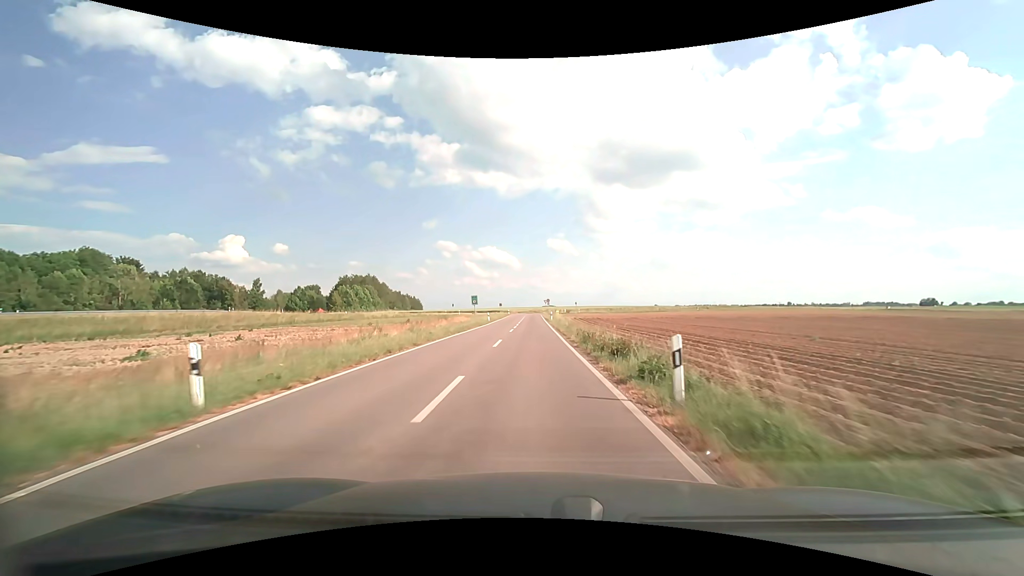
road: unclassified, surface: asphalt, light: Day
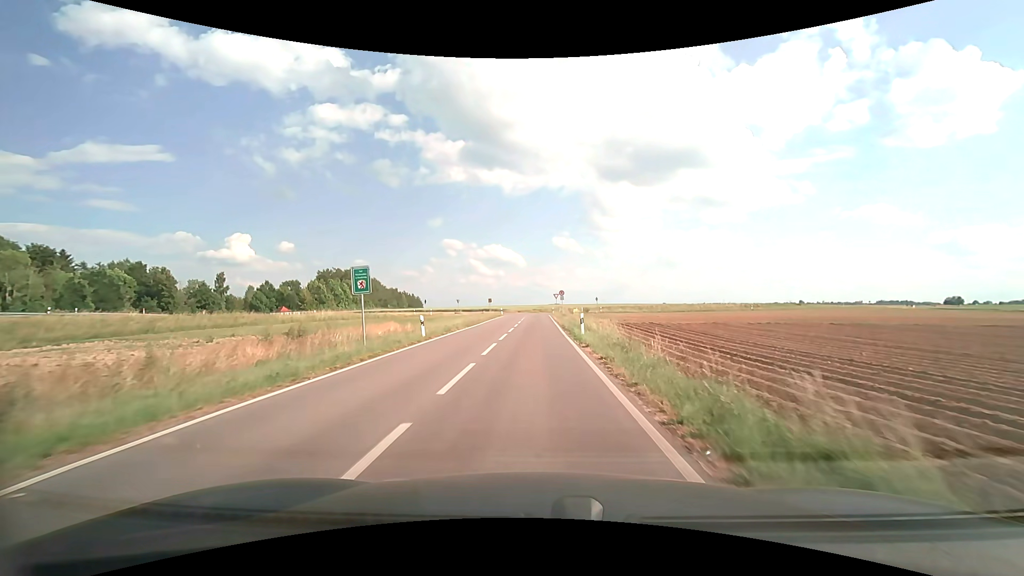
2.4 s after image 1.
(-0.1, +34.5) m; -1°
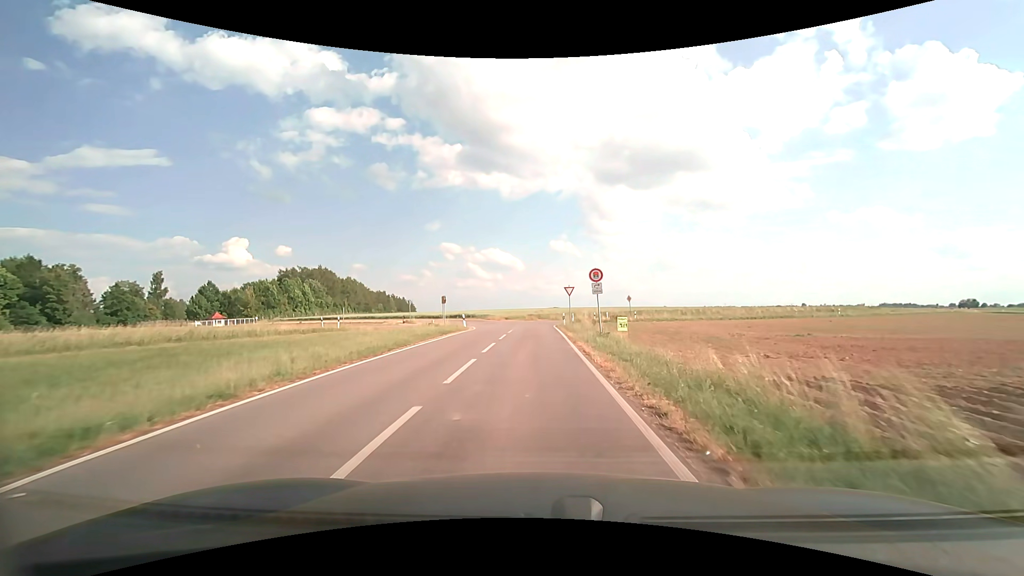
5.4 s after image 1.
(+0.1, +34.9) m; 0°
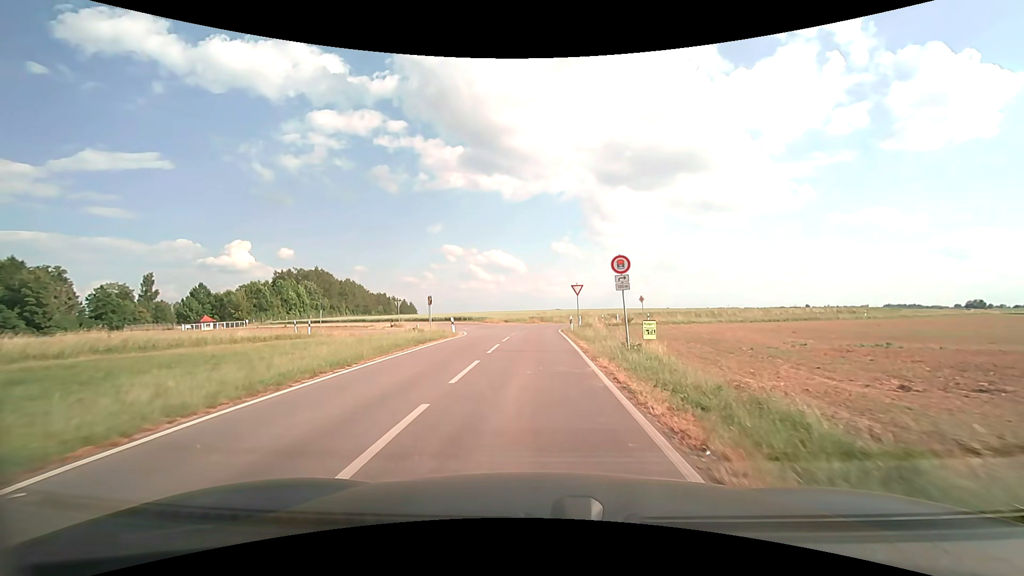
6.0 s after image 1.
(0.0, +5.8) m; 0°
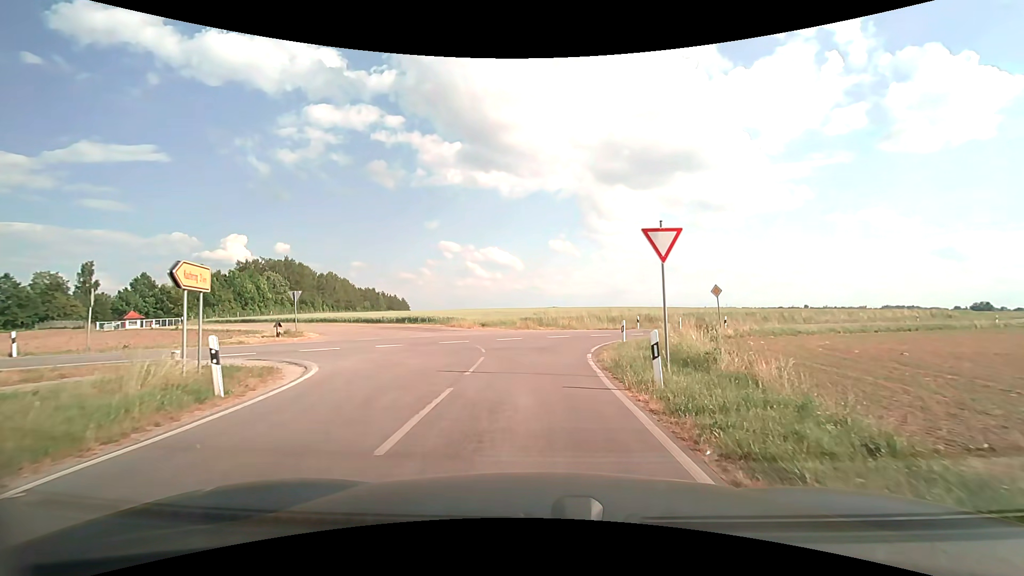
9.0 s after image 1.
(0.0, +22.6) m; 0°
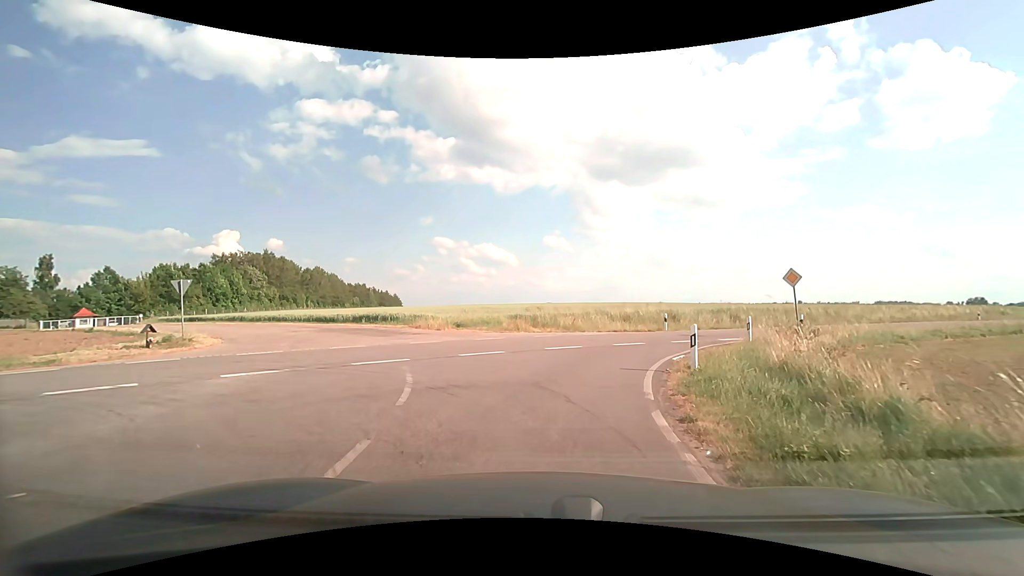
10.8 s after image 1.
(+0.1, +9.6) m; +1°
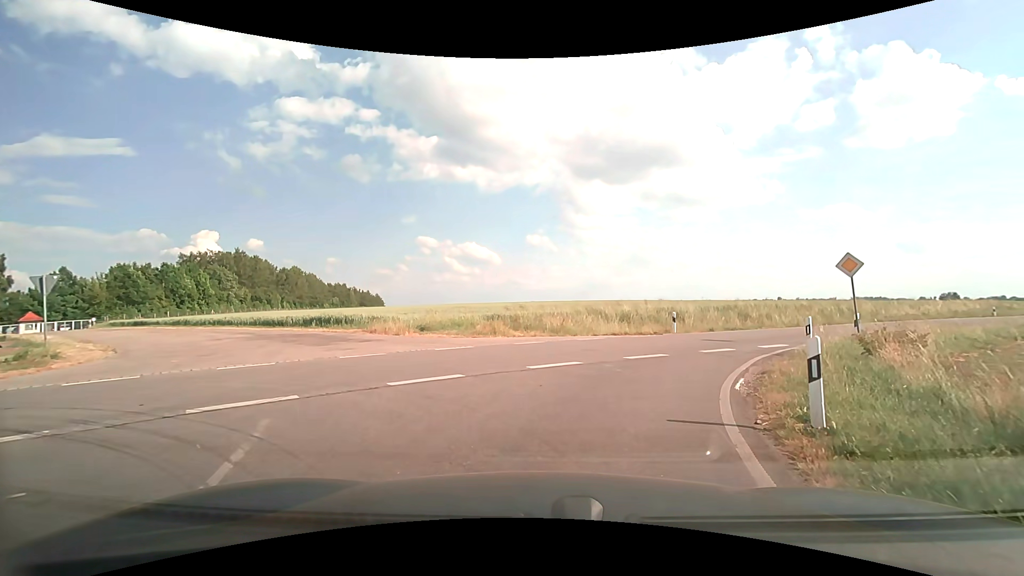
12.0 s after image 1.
(0.0, +5.1) m; +2°
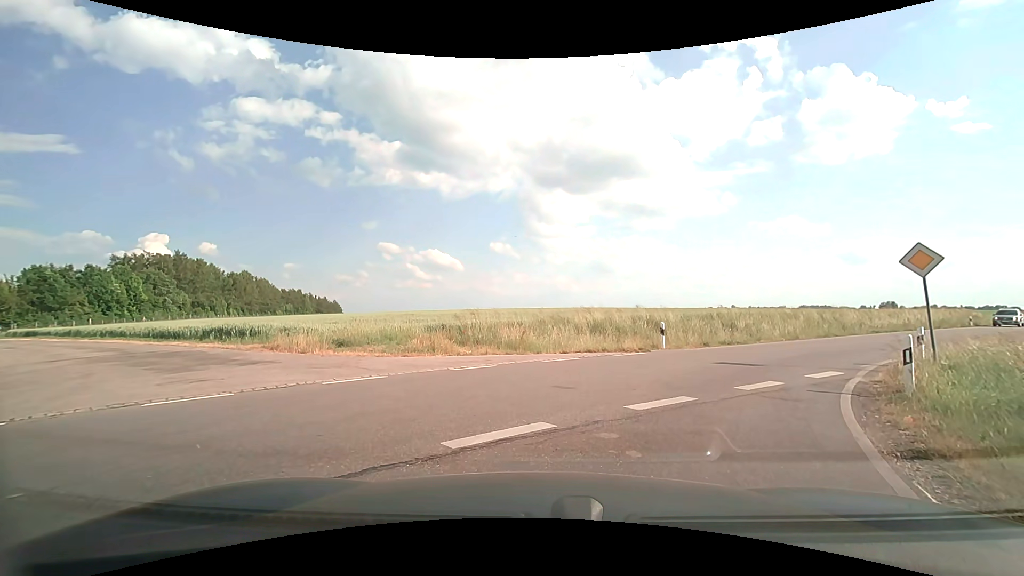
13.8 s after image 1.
(+0.1, +5.1) m; +3°
(+2, +10) (+8, +17) (+16, +24) (+24, +30) (+31, +37) (+39, +44) (+46, +50) (+53, +57) (+61, +64) (+68, +71) m
